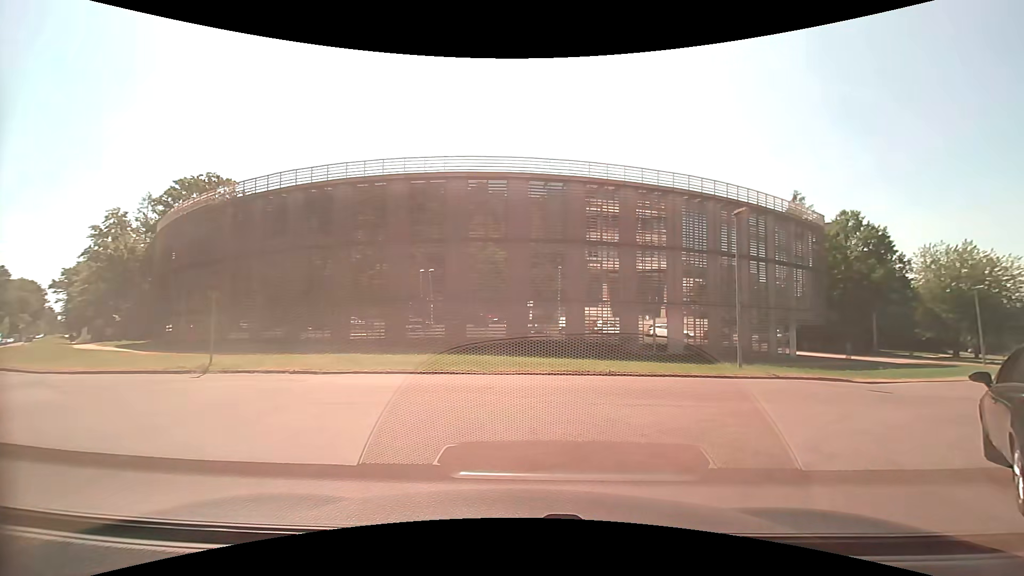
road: residential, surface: asphalt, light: Day
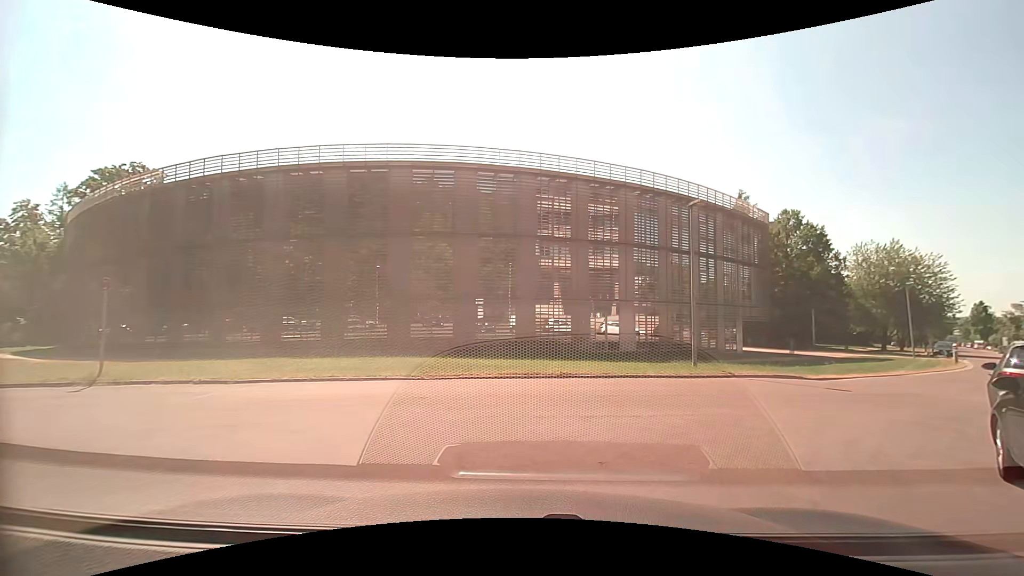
(0.0, +1.5) m; +5°
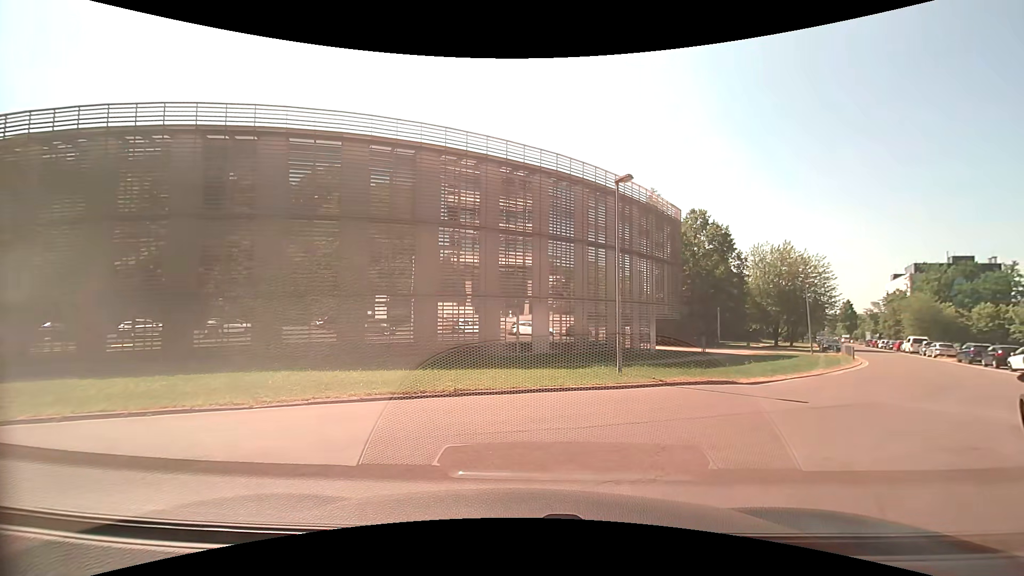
(+0.3, +3.8) m; +8°
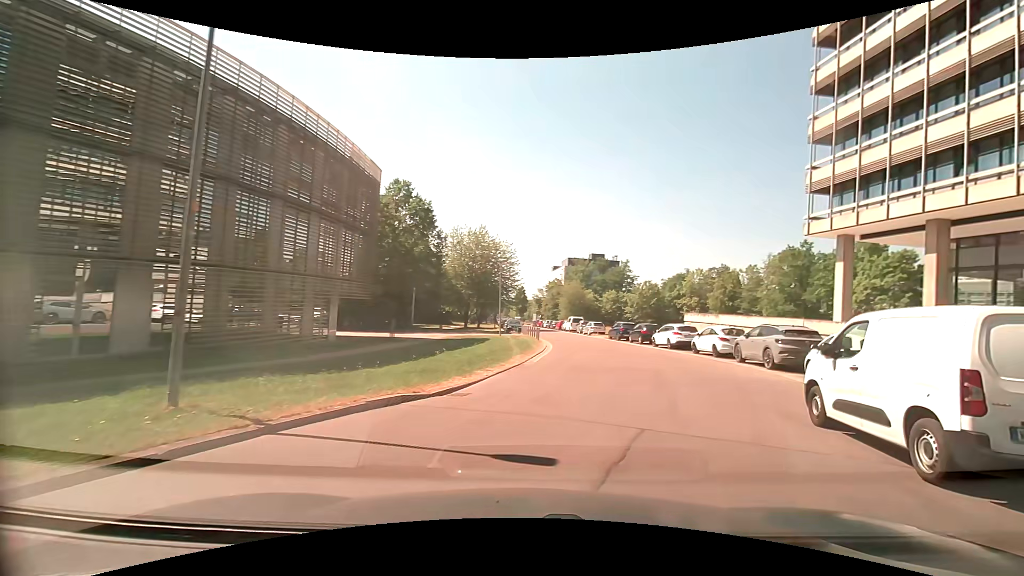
(+2.2, +7.9) m; +33°
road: unclassified
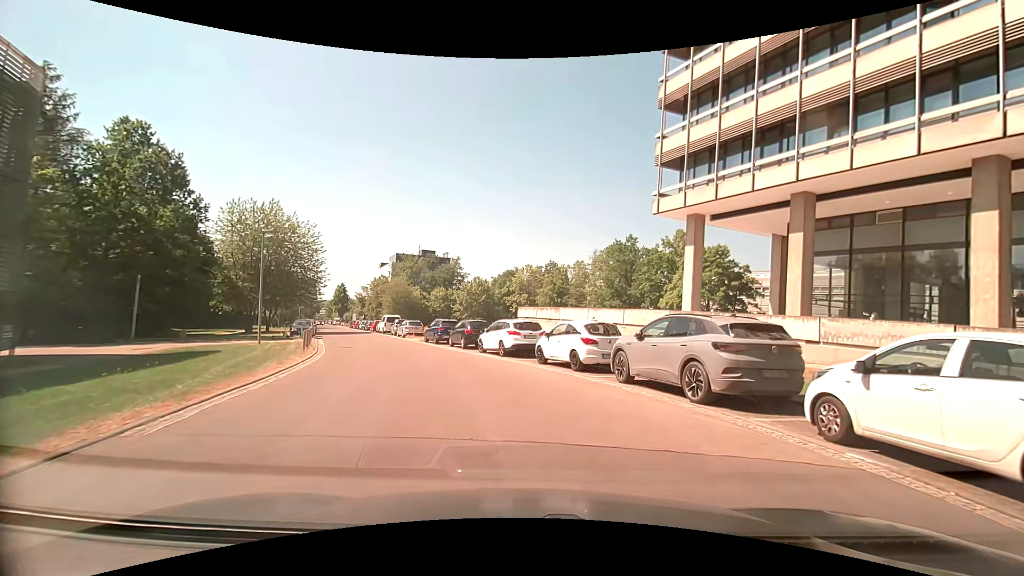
(+2.4, +10.8) m; +19°
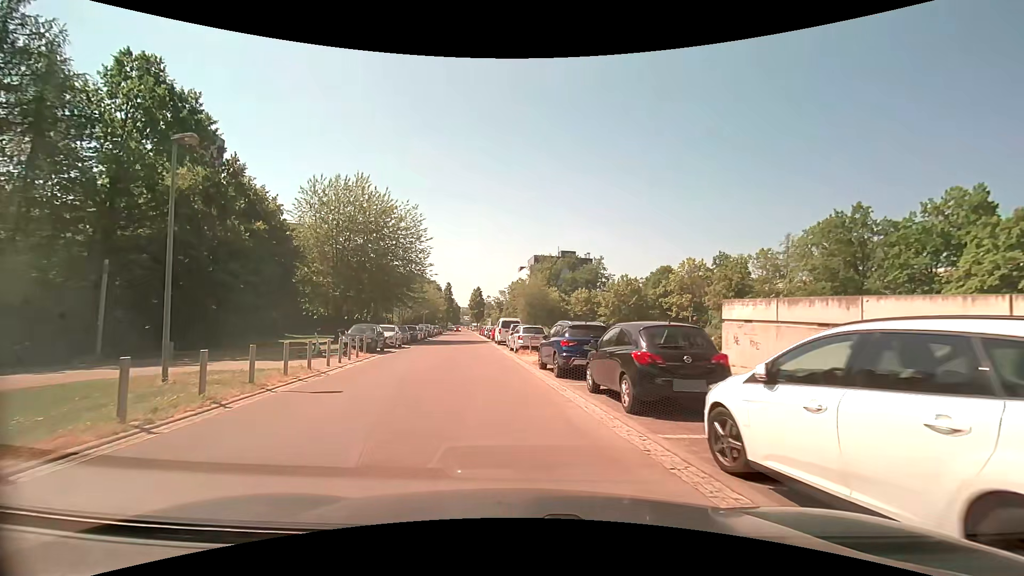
(-1.4, +17.4) m; -15°
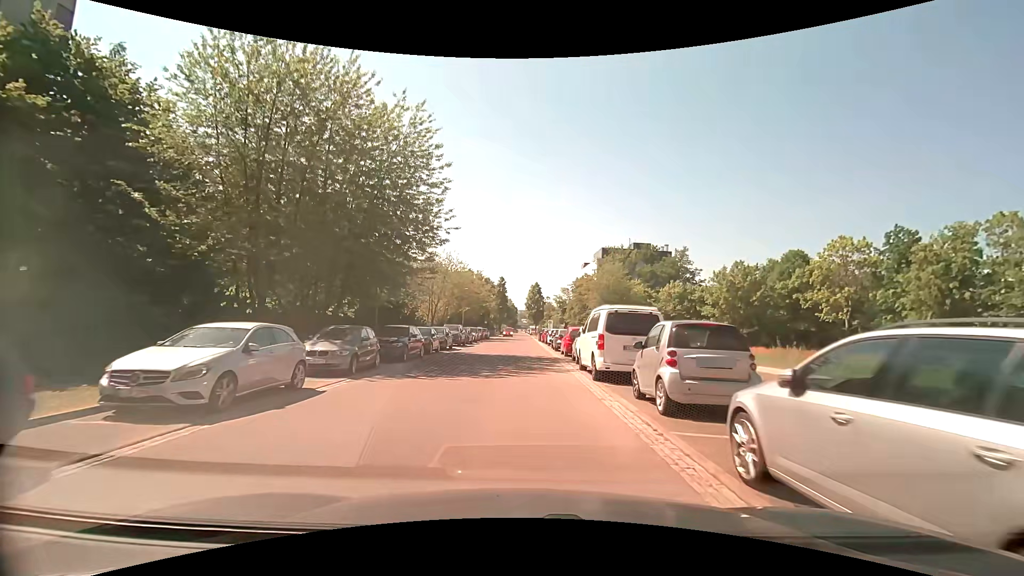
(-2.3, +24.0) m; -7°
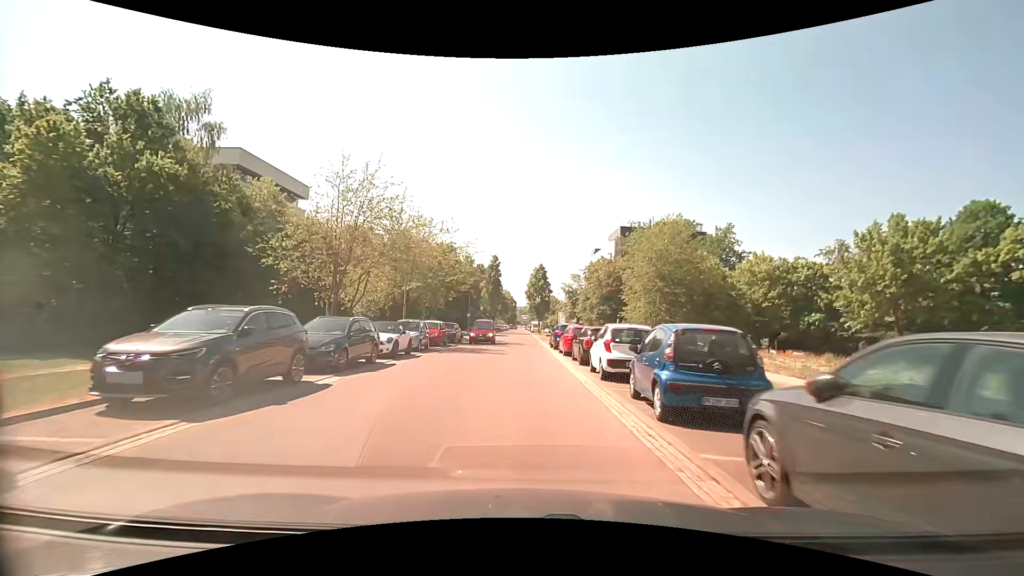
(-0.2, +30.3) m; 0°
(0, +10) (0, +20) (0, +30) (0, +40) (0, +50) (0, +60) (-1, +70) (-1, +80) (-1, +90) (-1, +100) m
